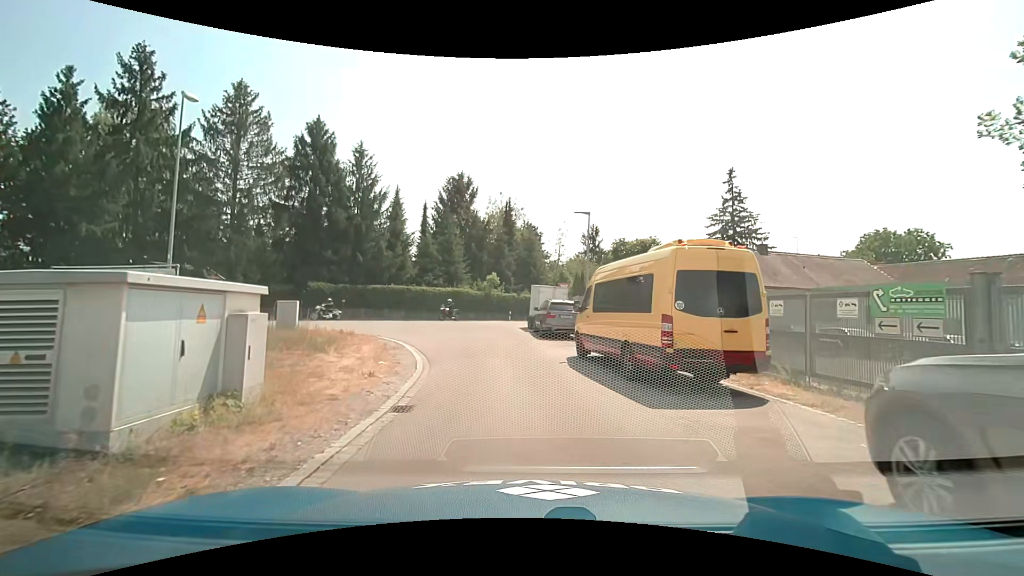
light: Day
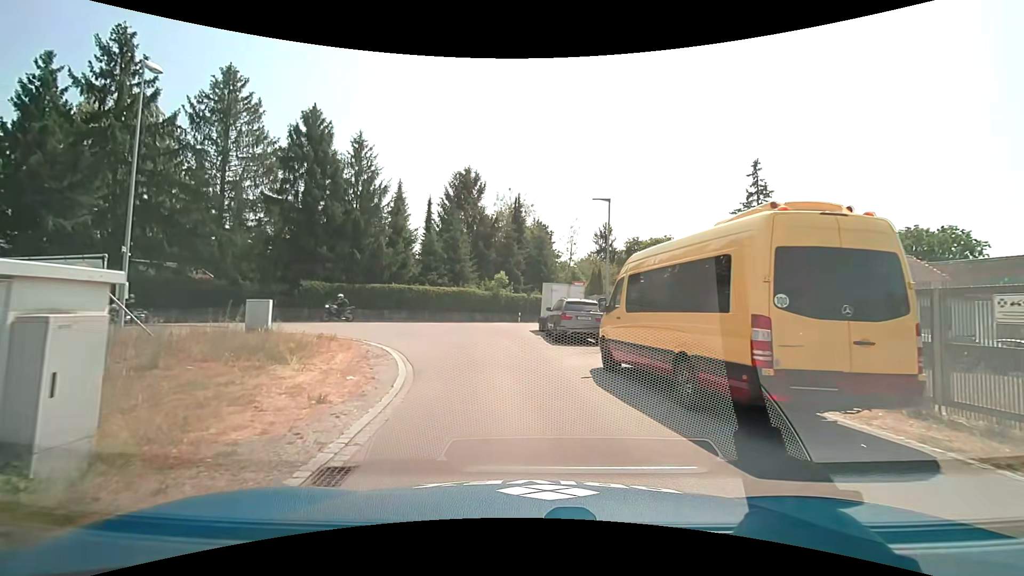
(0.0, +3.1) m; -1°
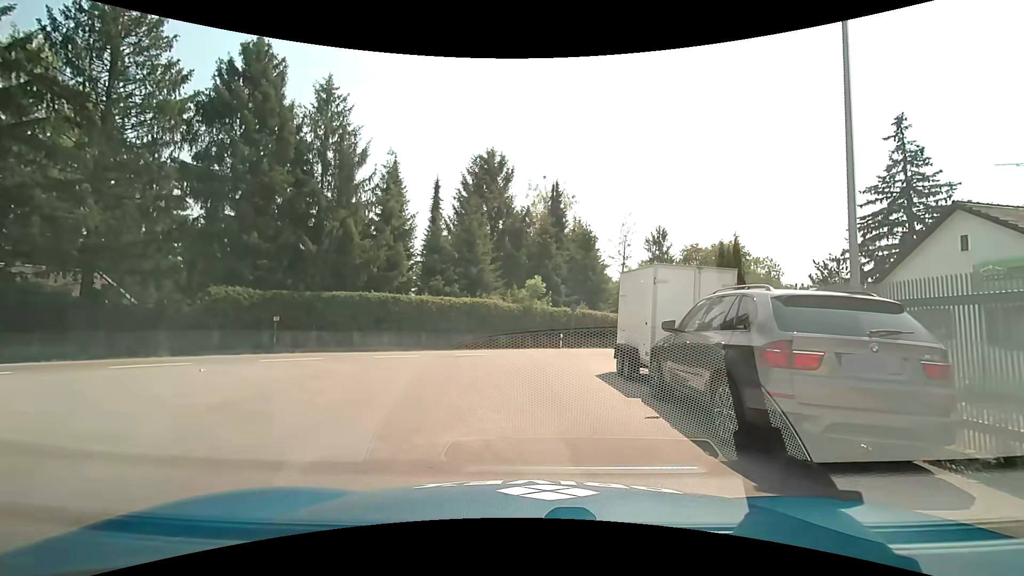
(-0.7, +13.8) m; -3°
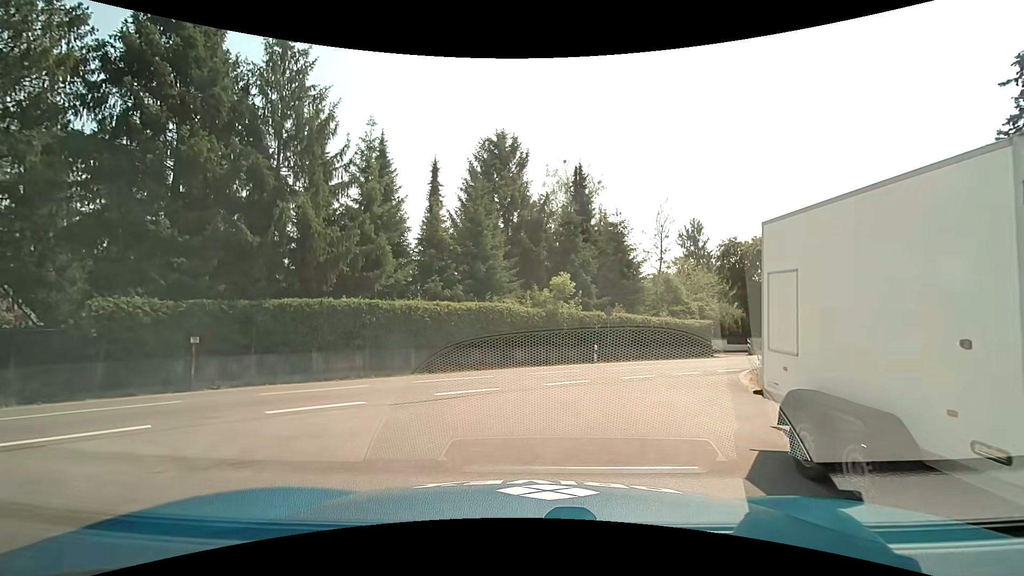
(-0.2, +6.9) m; -4°
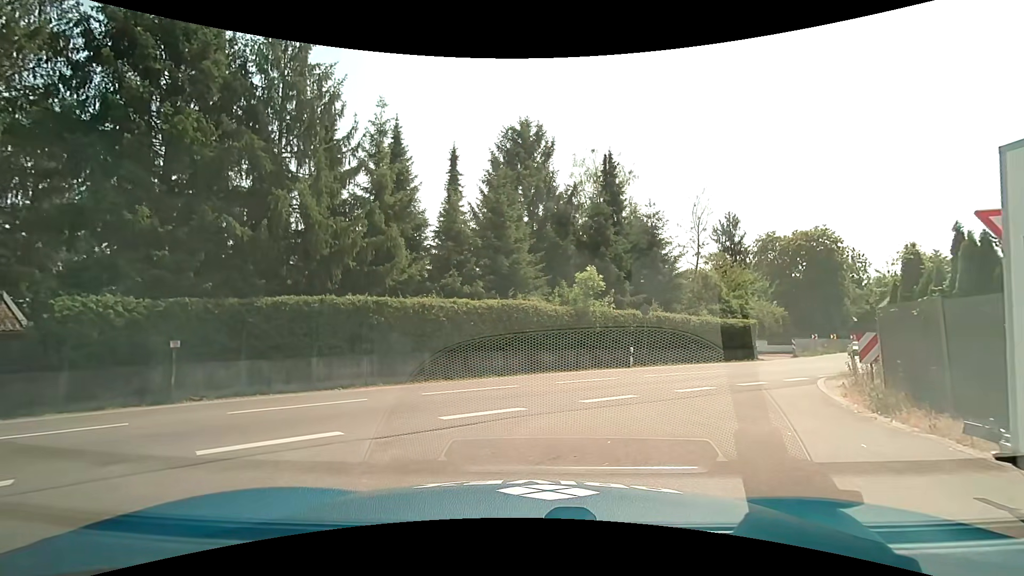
(-0.1, +2.4) m; -2°
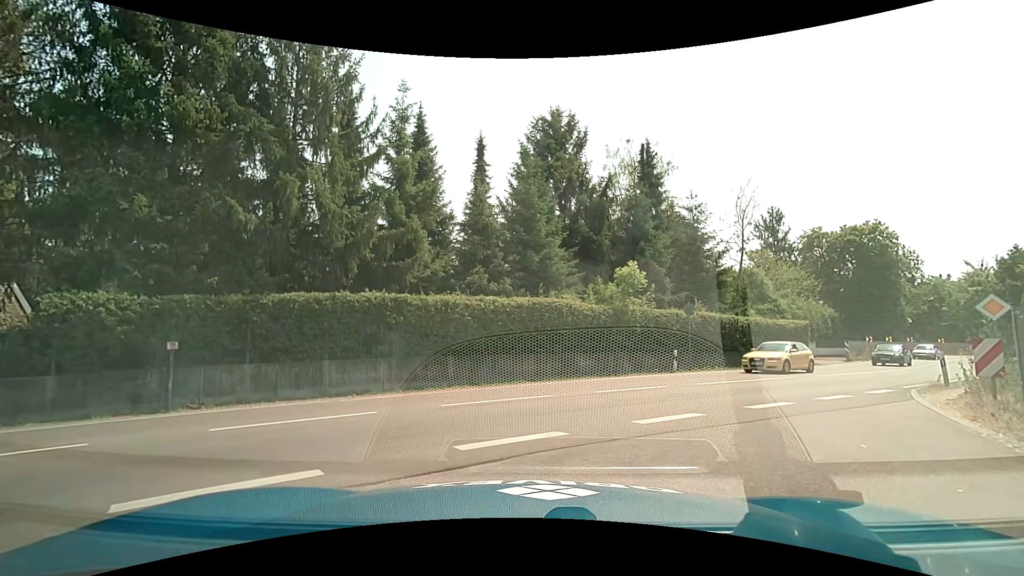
(-0.1, +1.7) m; -2°
(-4, +8) (-14, +7) (-23, +3) (-32, -2) (-40, -7) (-49, -12) (-58, -17) (-66, -22) (-75, -27) (-84, -31) m
